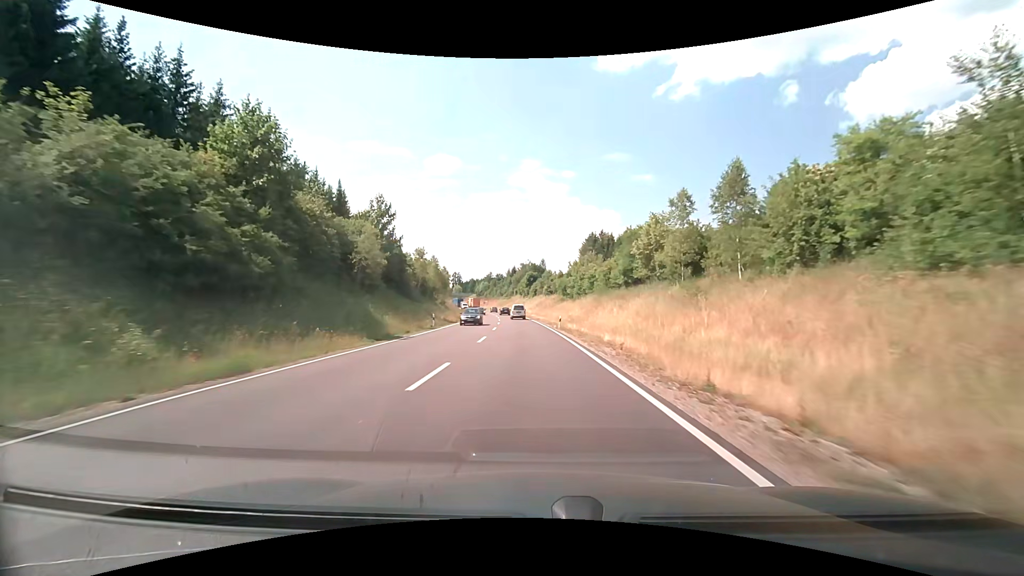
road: primary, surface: asphalt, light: Day
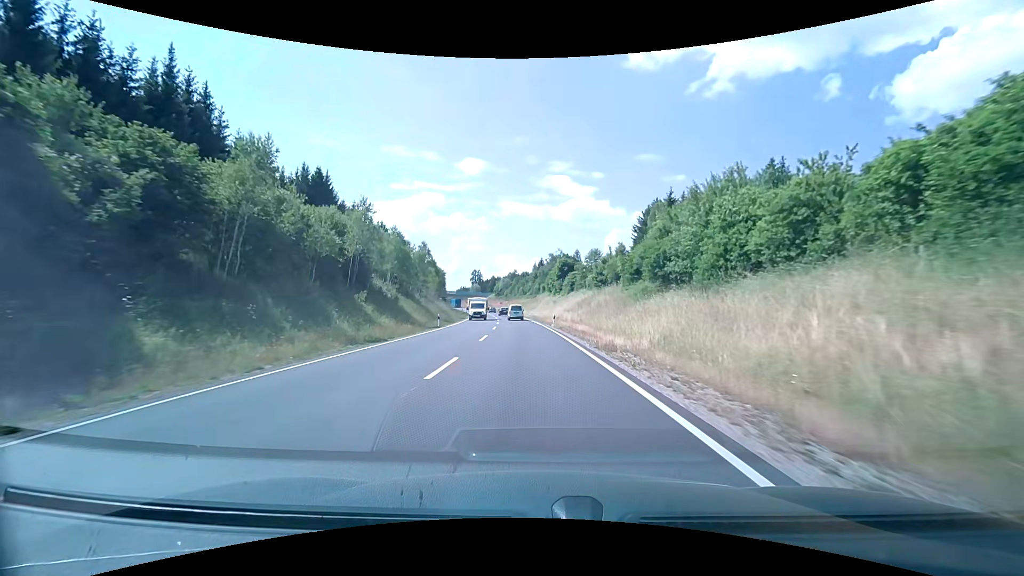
(-1.4, +47.0) m; -3°
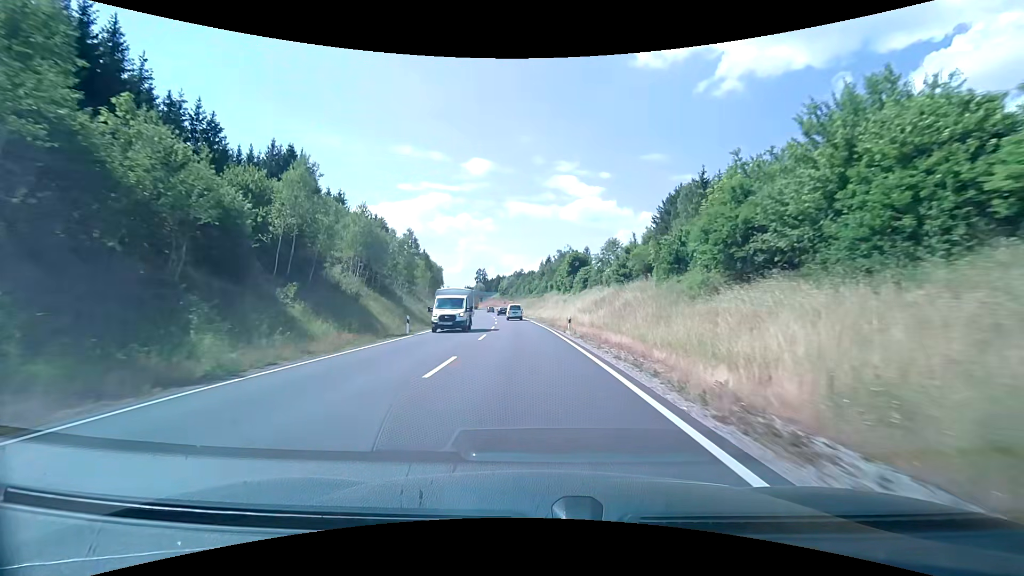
(-0.1, +11.7) m; -1°
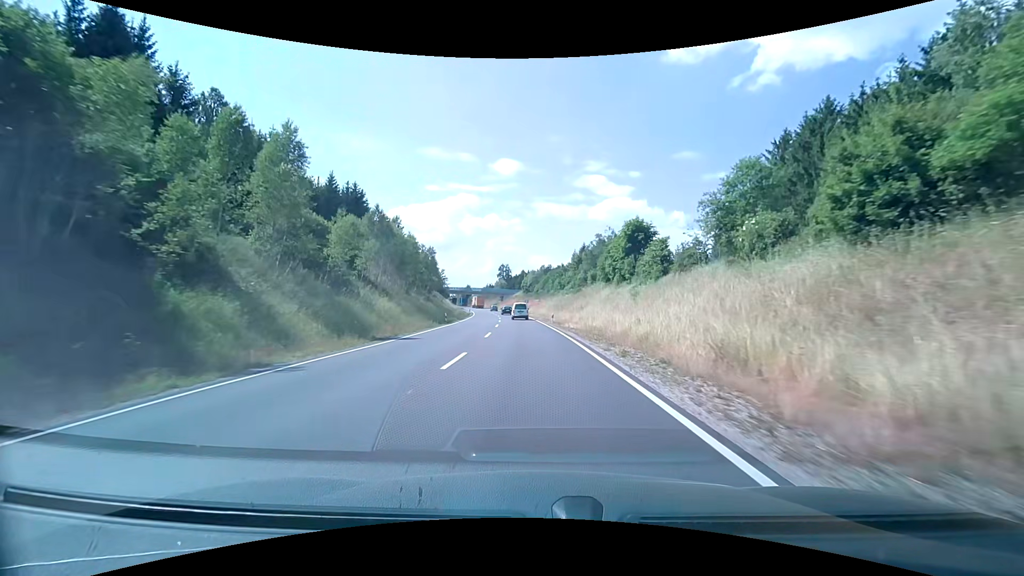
(-0.9, +35.2) m; -3°
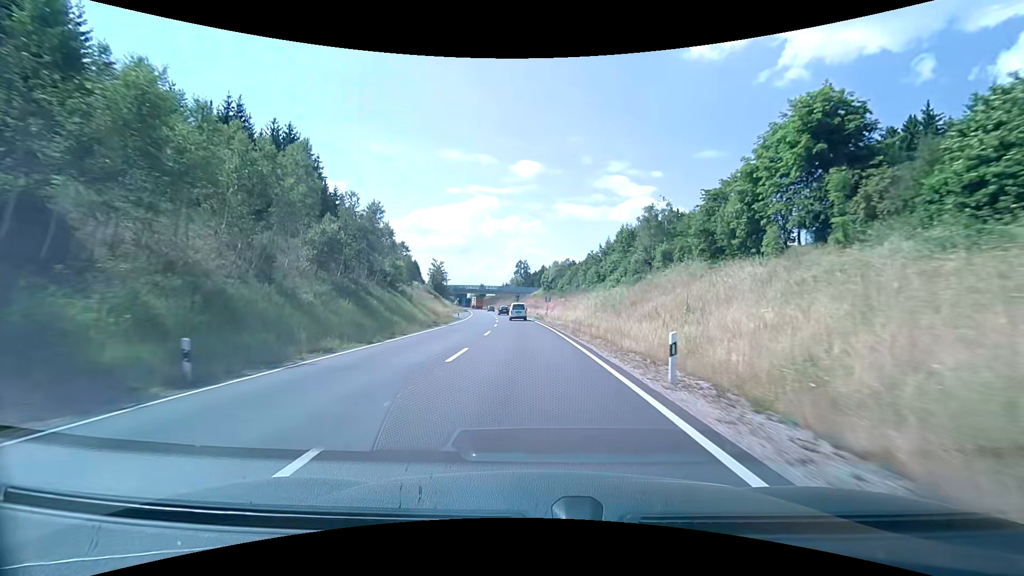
(-0.6, +34.7) m; -2°
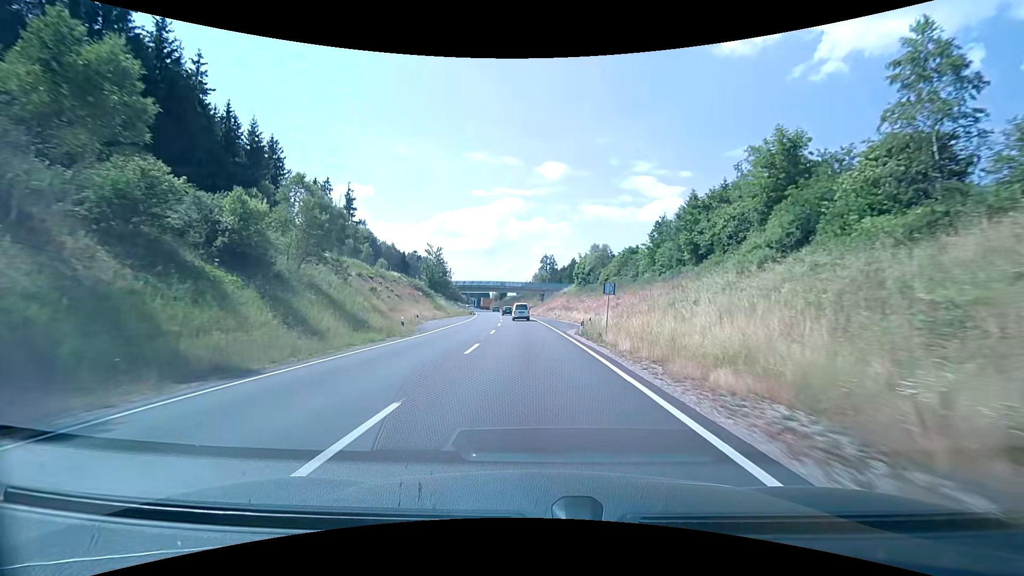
(-0.9, +33.8) m; -3°
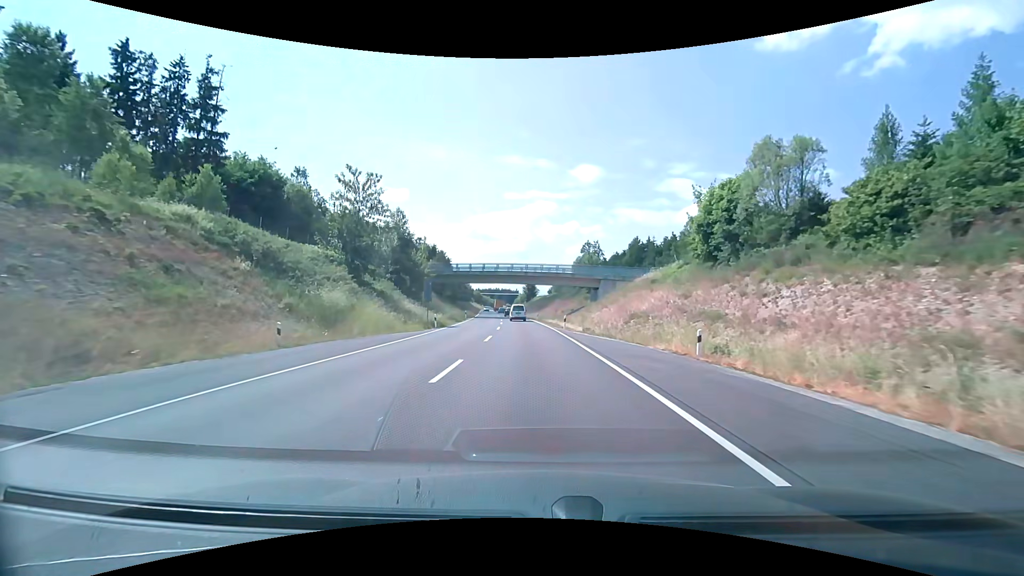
(-2.0, +54.3) m; -4°
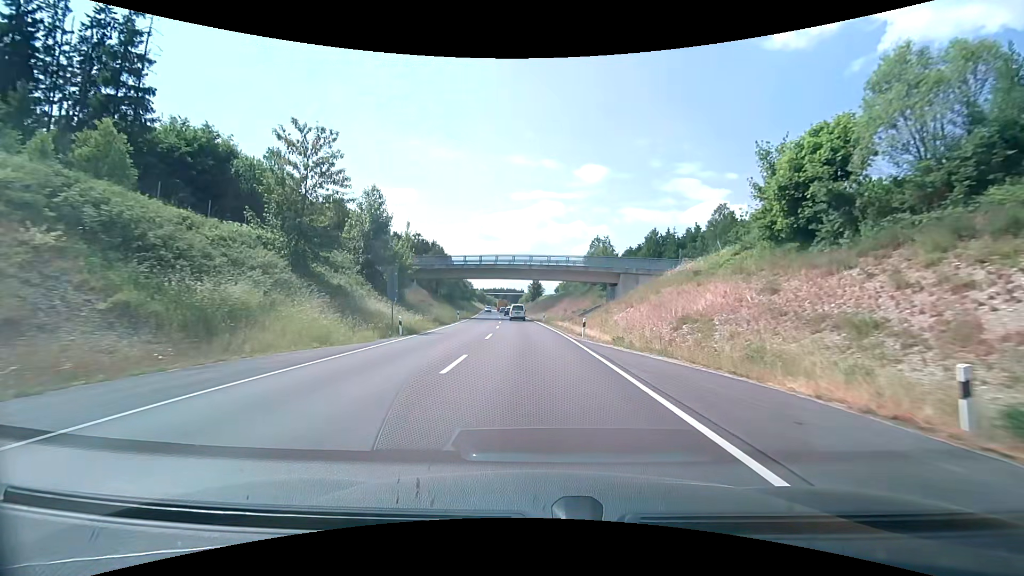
(0.0, +10.8) m; 0°
(0, +10) (0, +20) (-1, +30) (-1, +40) (-2, +50) (-2, +60) (-3, +70) (-4, +80) (-5, +90) (-5, +100) m
